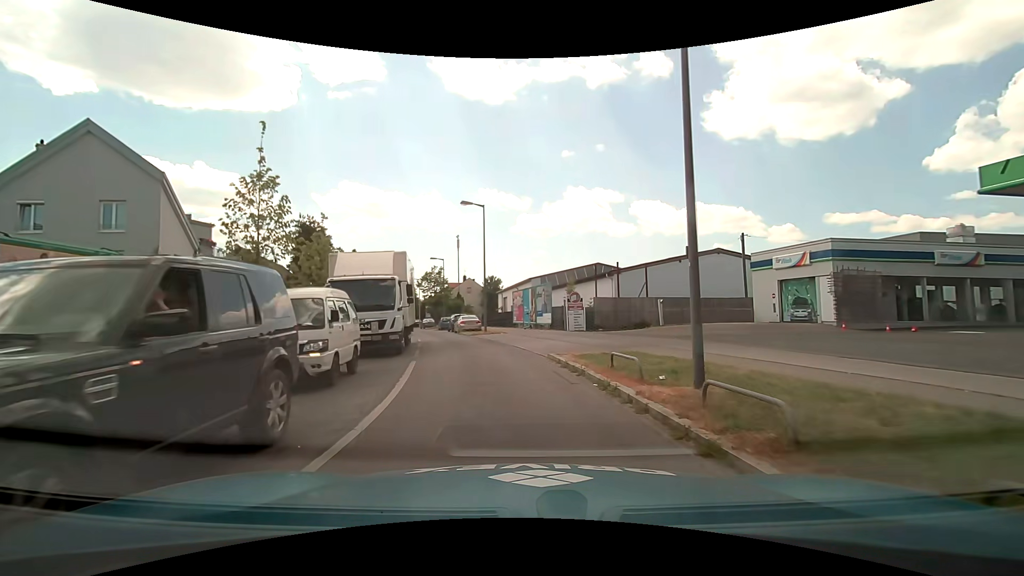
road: secondary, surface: asphalt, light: Day
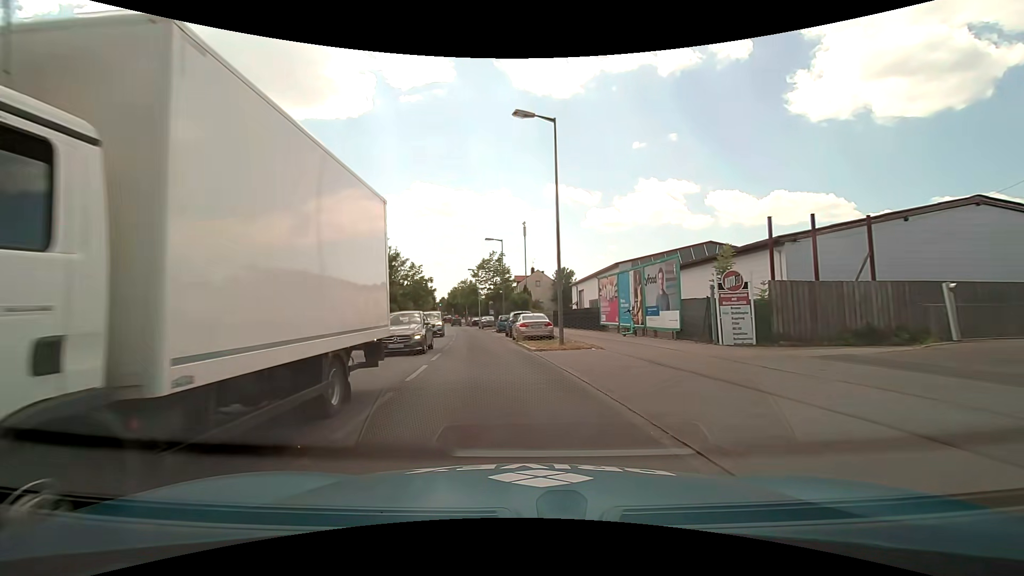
(-1.0, +14.4) m; -8°
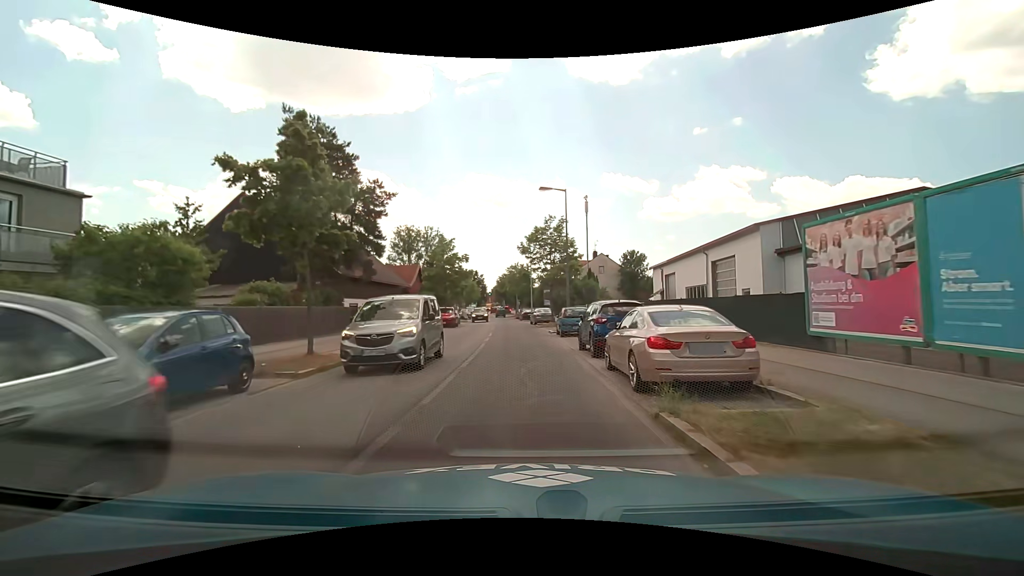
(-1.1, +16.5) m; -6°
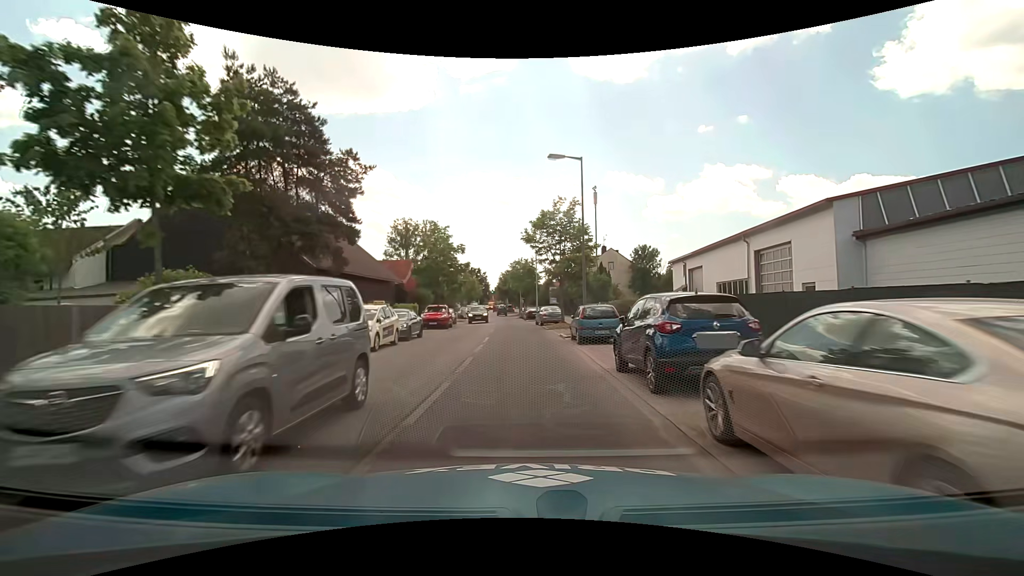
(0.0, +6.0) m; -1°
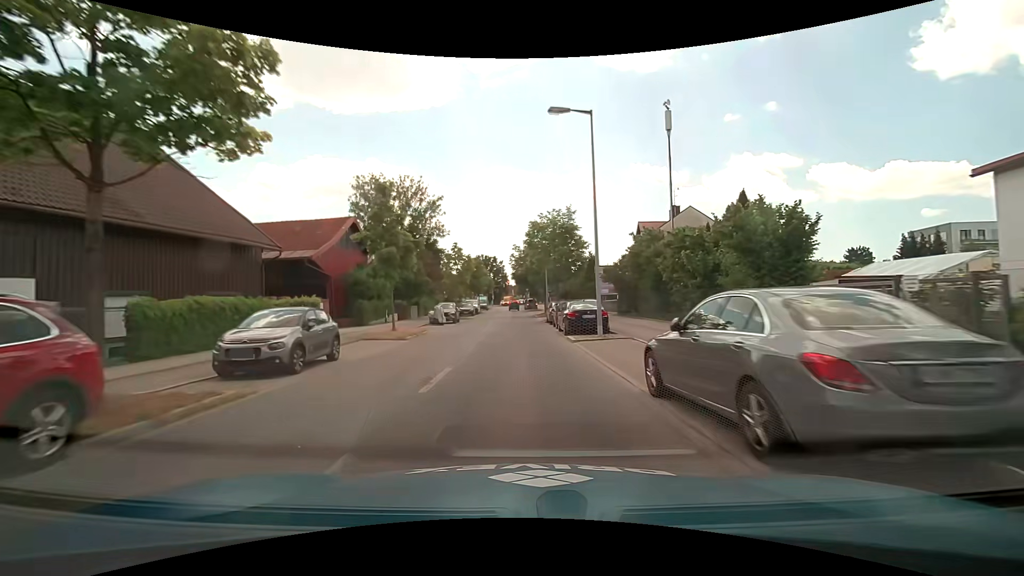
(-0.3, +33.3) m; -3°
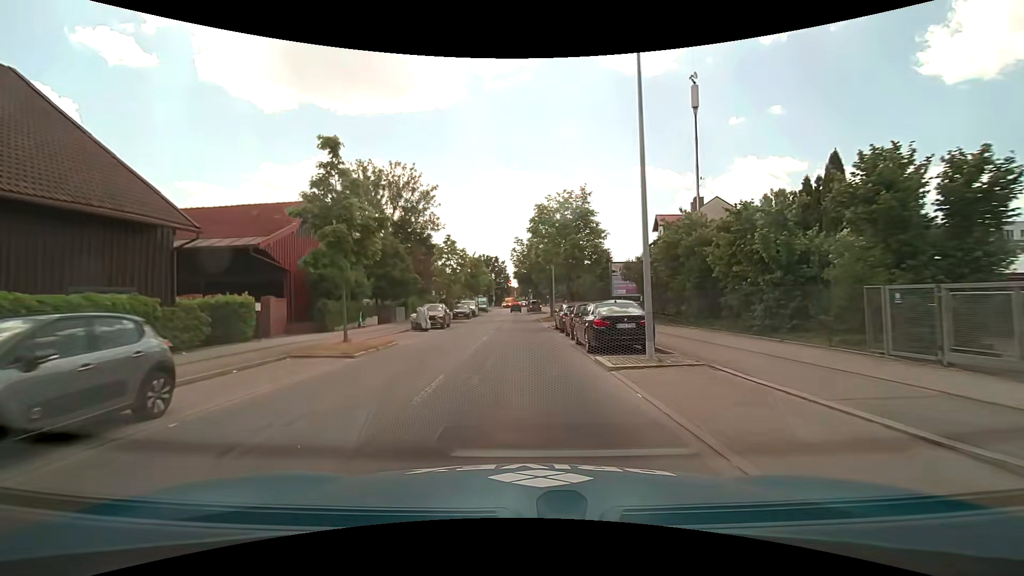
(+0.1, +6.7) m; +1°
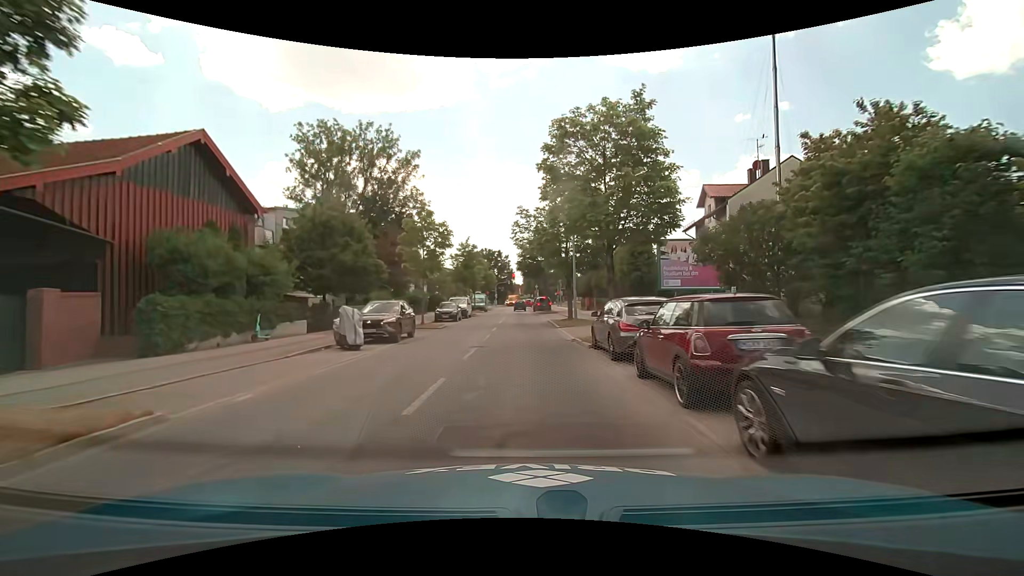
(-0.2, +12.9) m; -1°
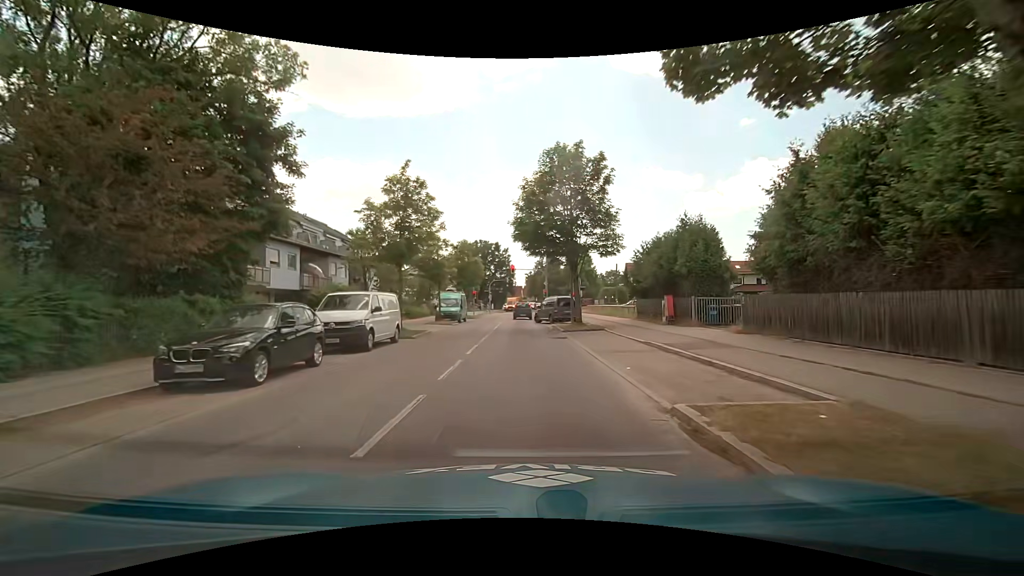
(-0.1, +28.7) m; 0°
